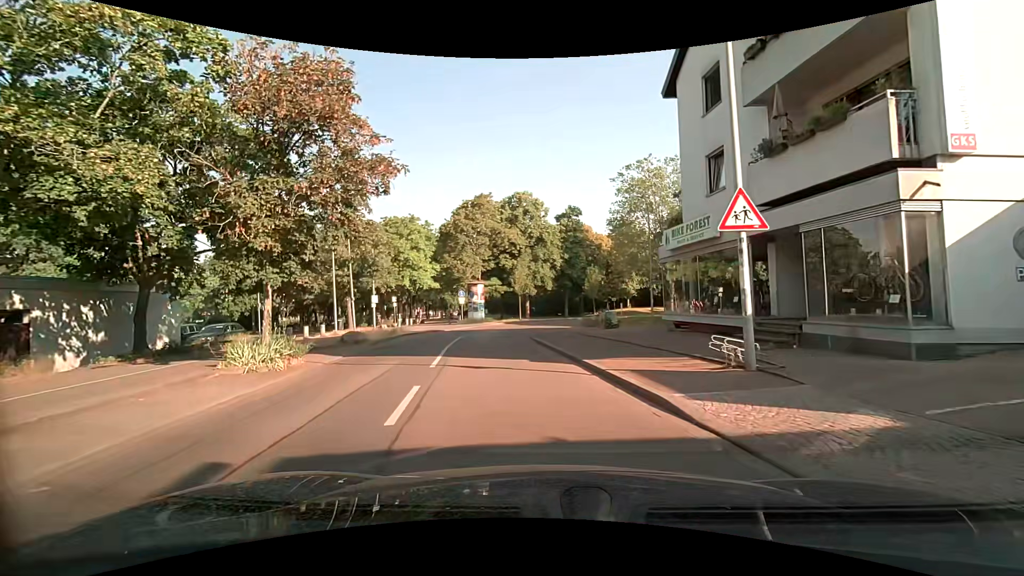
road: residential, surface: asphalt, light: Day
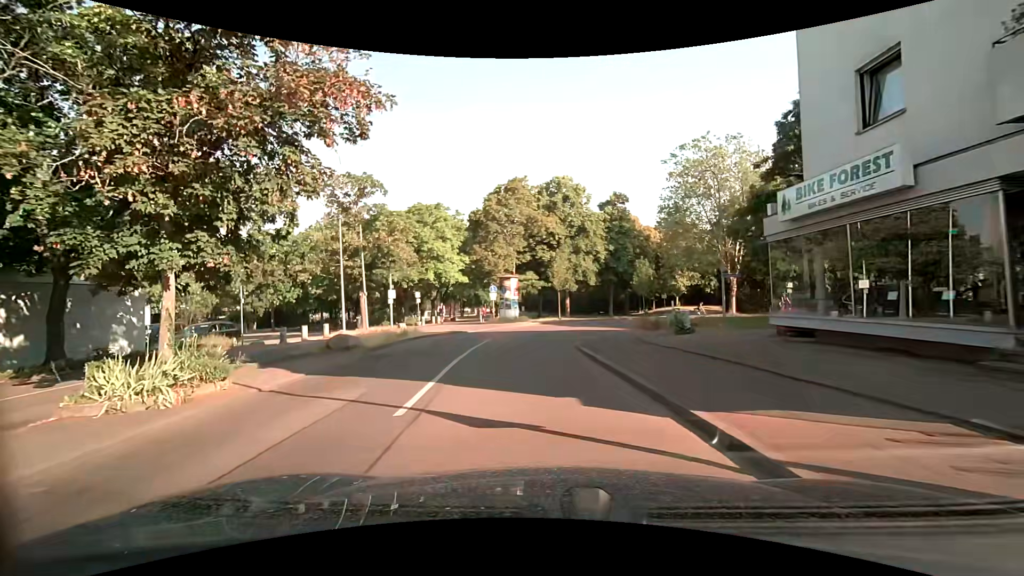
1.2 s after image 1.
(0.0, +5.7) m; -3°
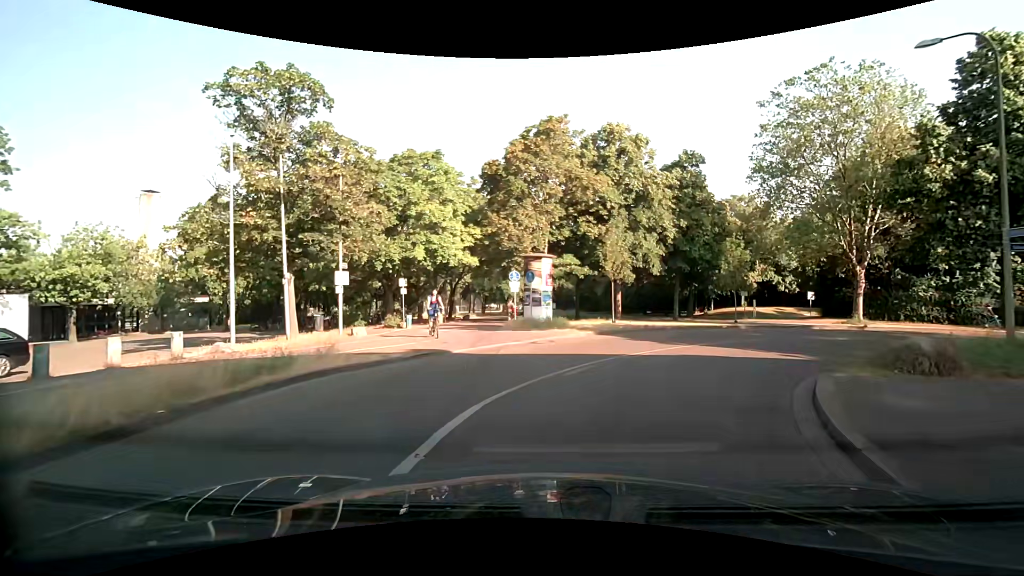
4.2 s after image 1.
(-0.7, +14.0) m; -1°
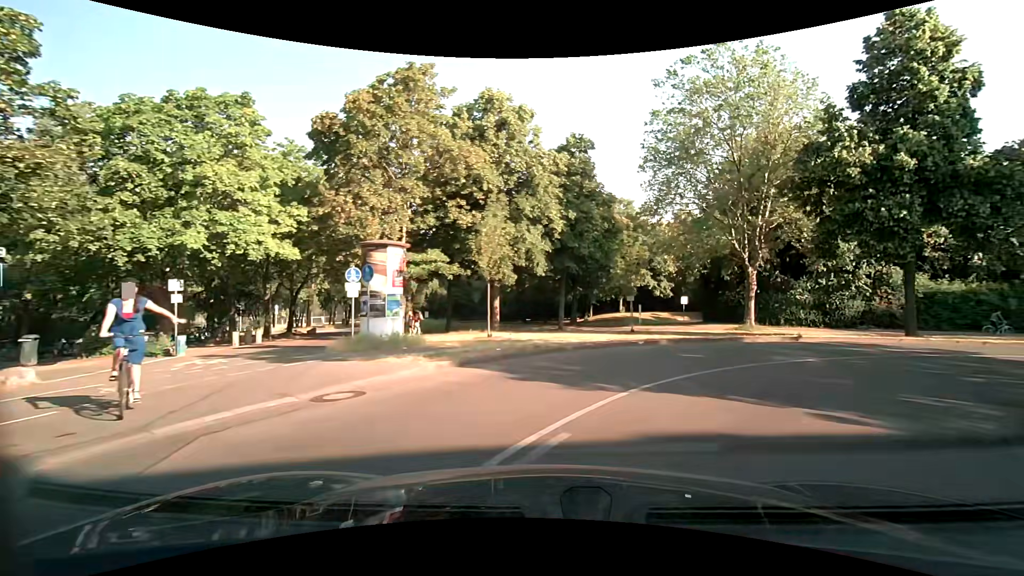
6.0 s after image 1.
(+0.6, +7.7) m; +14°
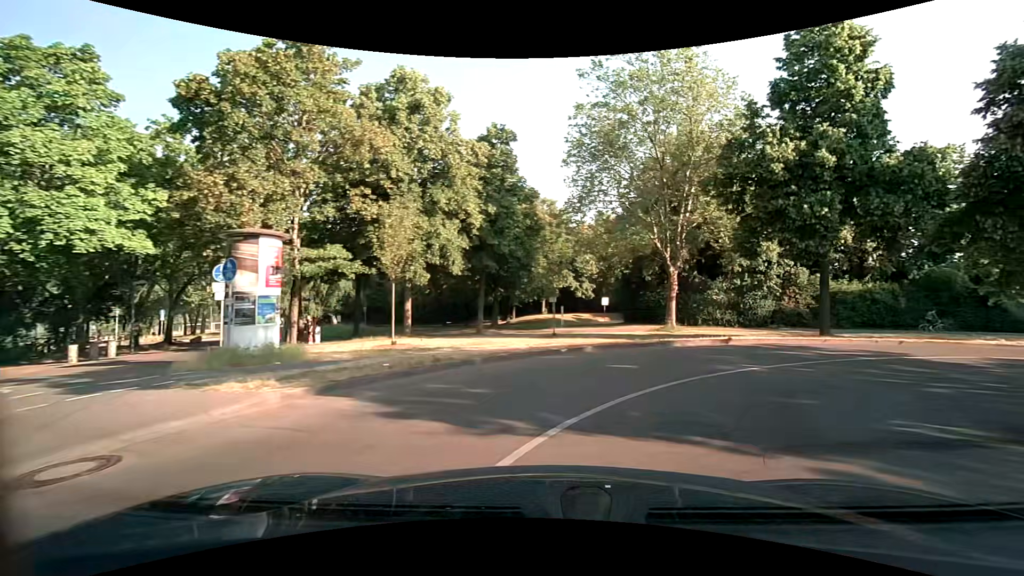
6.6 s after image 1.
(+0.2, +2.6) m; +8°
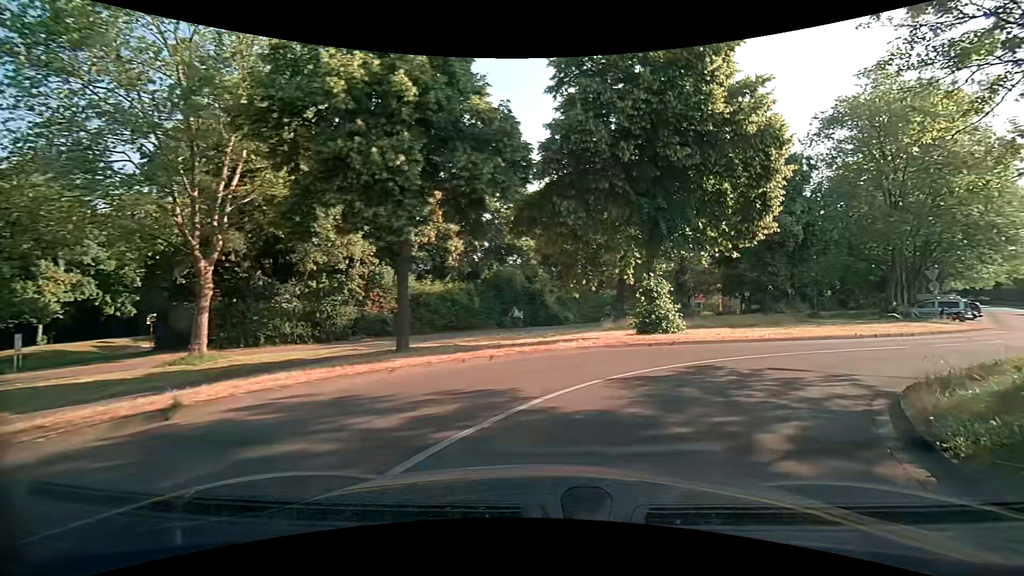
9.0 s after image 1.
(+4.2, +9.5) m; +43°
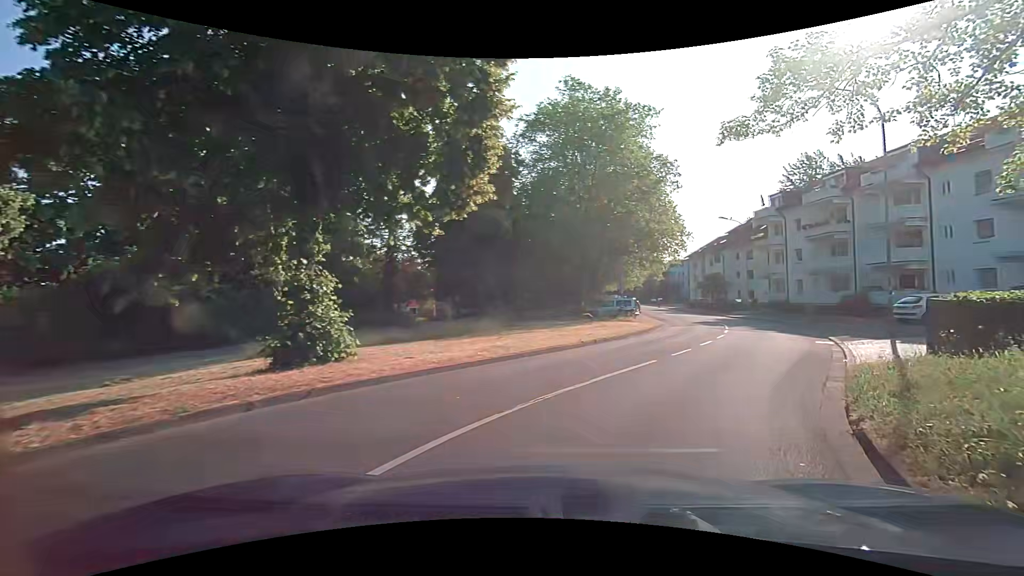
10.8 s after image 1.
(+2.4, +8.4) m; +32°
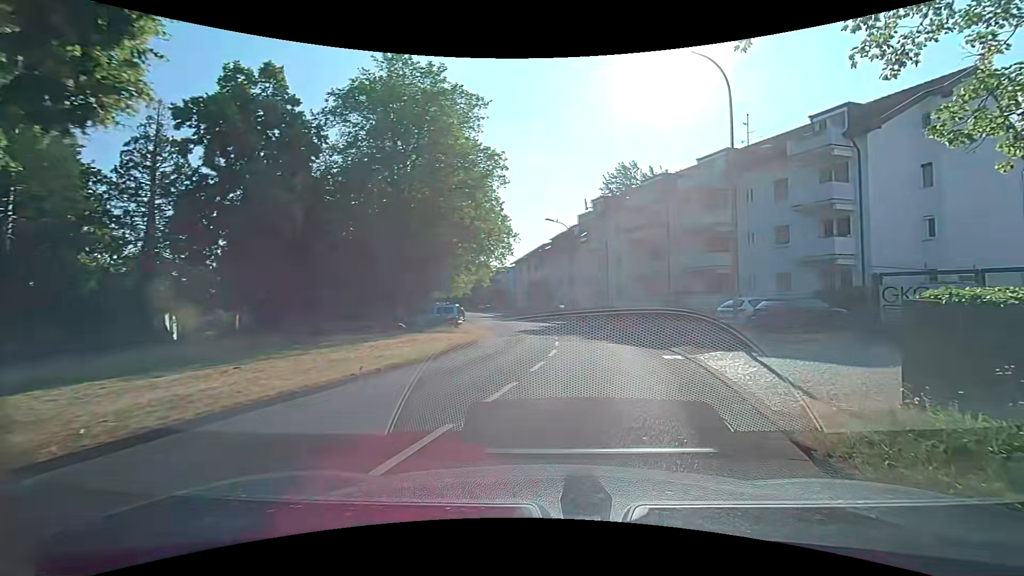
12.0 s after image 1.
(+0.9, +6.0) m; +19°
(+1, +10) (+2, +20) (+1, +30) (-1, +40) (-3, +49) (-5, +59) (-7, +69) (-9, +79) (-11, +89) (-14, +98) m
